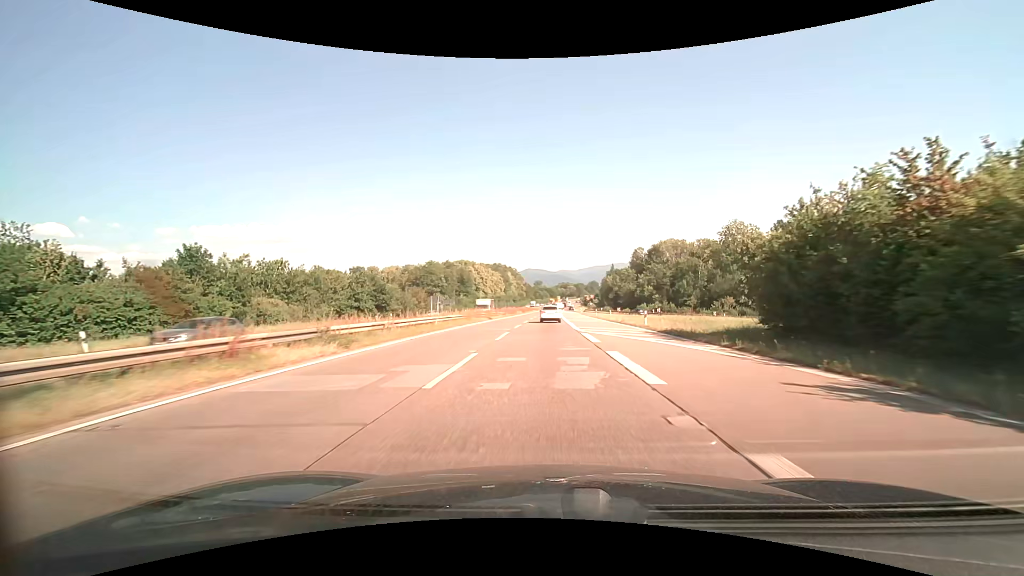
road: trunk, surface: asphalt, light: Day
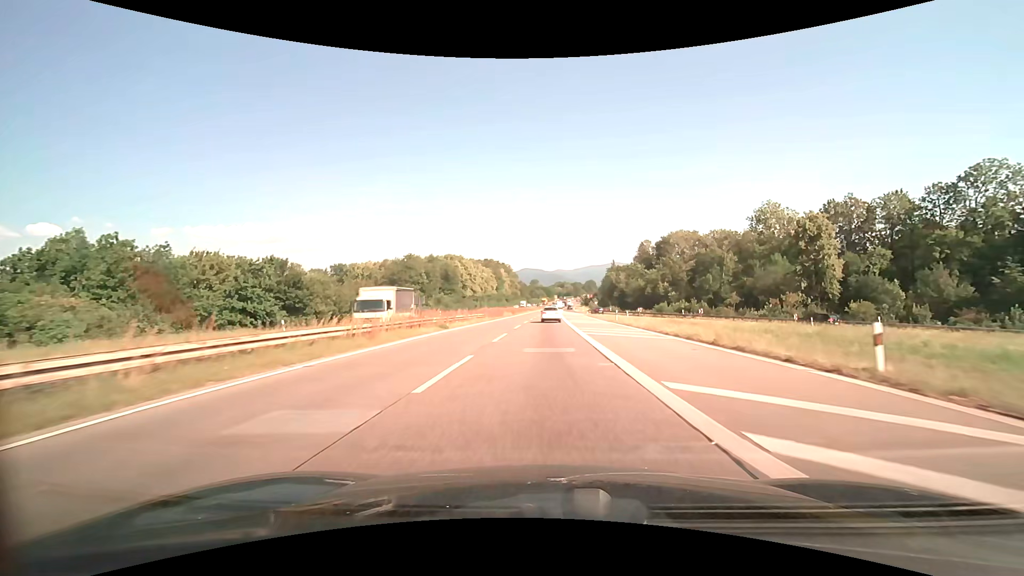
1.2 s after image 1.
(0.0, +23.9) m; 0°
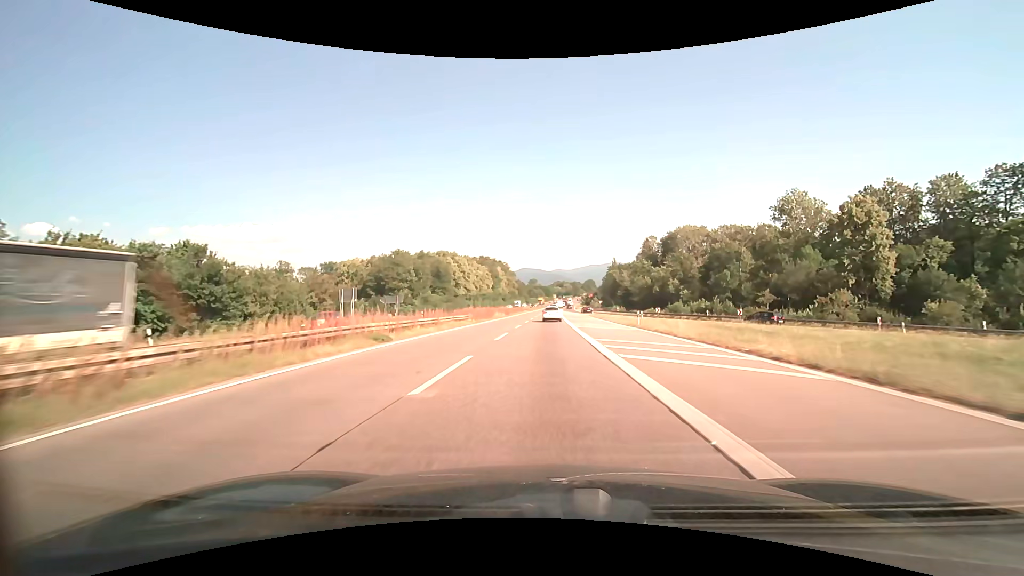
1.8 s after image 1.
(0.0, +12.0) m; 0°
(0, +10) (0, +20) (0, +30) (0, +40) (0, +50) (0, +60) (+1, +70) (+1, +80) (+1, +90) (+1, +100) m
